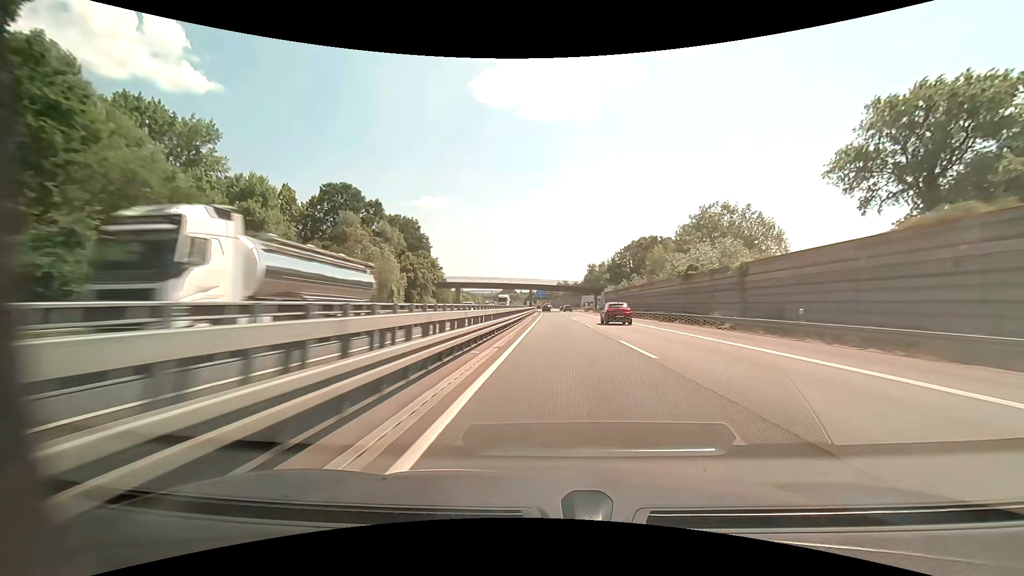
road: motorway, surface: asphalt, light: Day
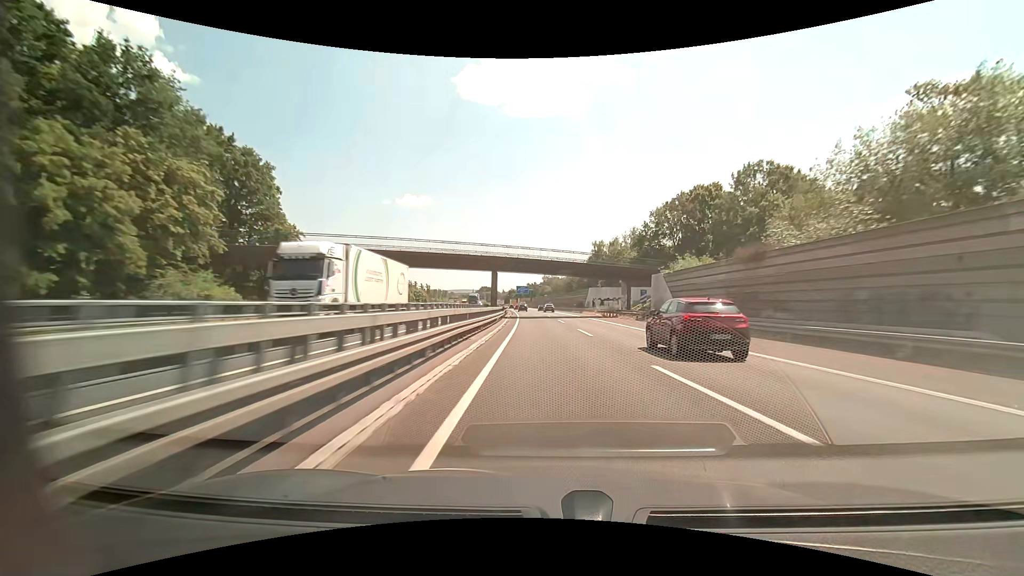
(+0.3, +62.2) m; +2°
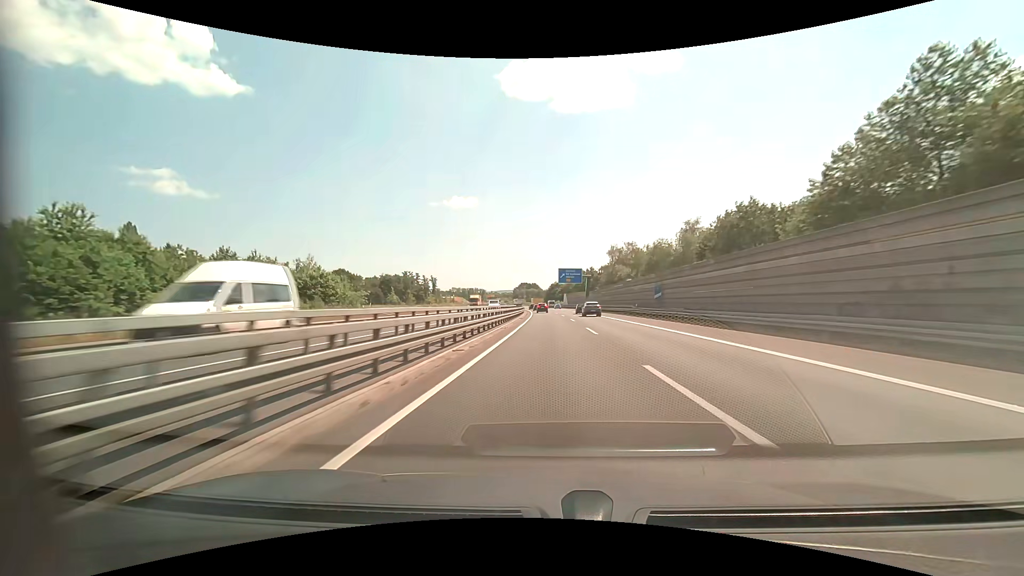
(-3.9, +103.8) m; -5°
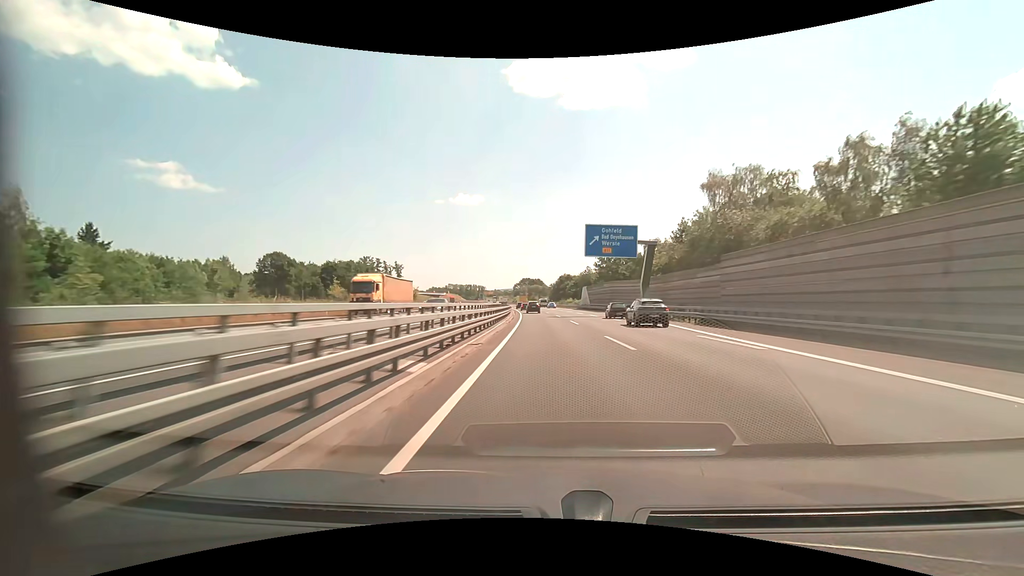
(-0.8, +61.5) m; -1°
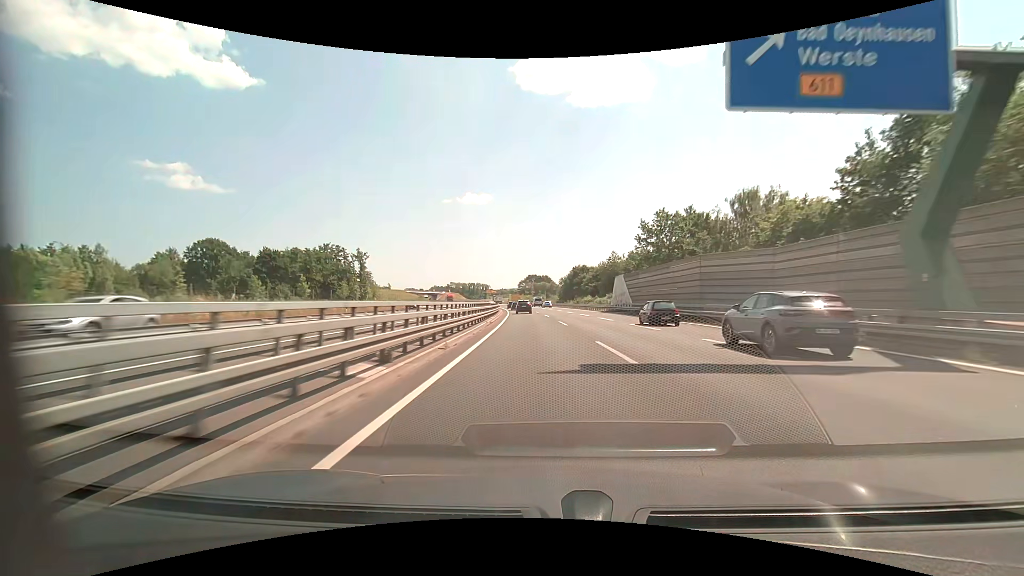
(-0.1, +39.1) m; -1°
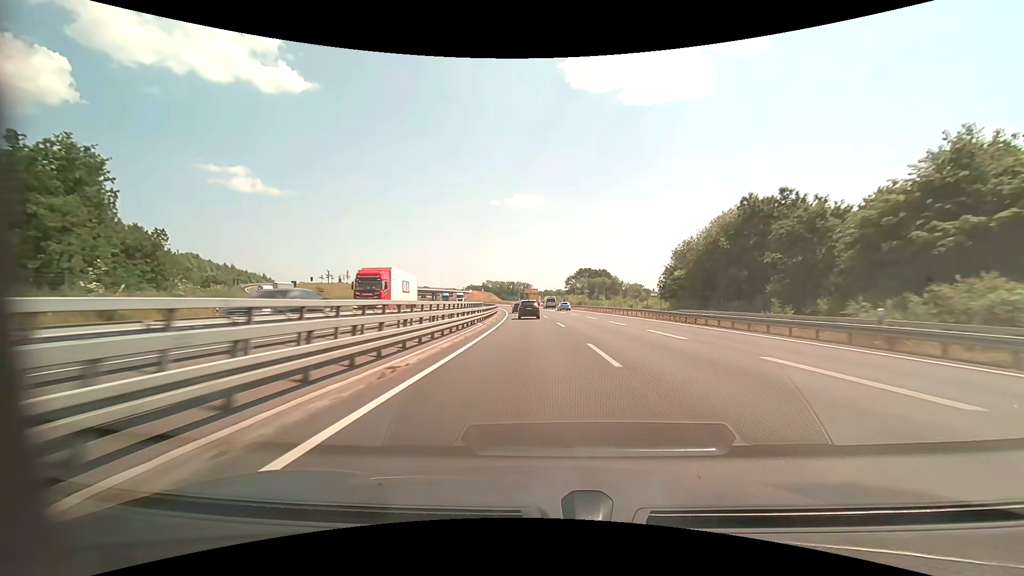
(-4.9, +88.7) m; -6°
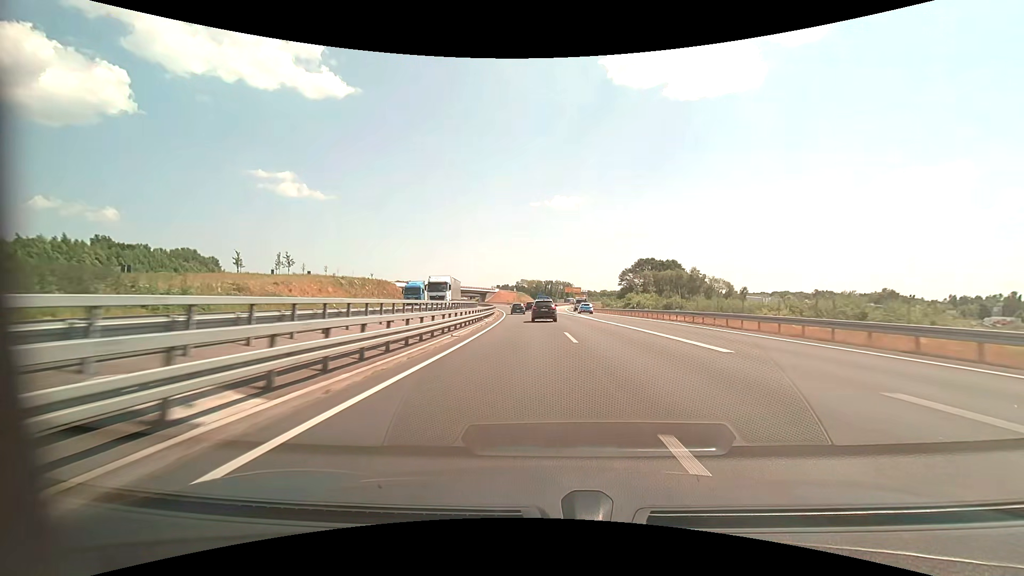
(-2.0, +64.5) m; -4°
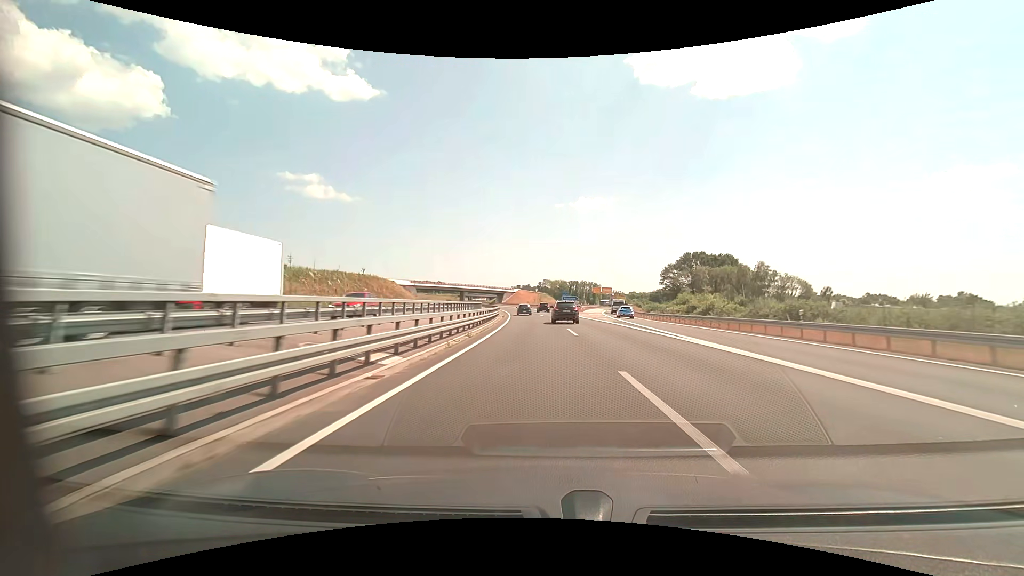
(-0.9, +30.7) m; -3°
(0, +10) (0, +20) (-1, +30) (-1, +40) (-1, +50) (-2, +60) (-3, +70) (-4, +80) (-5, +90) (-6, +100) m
